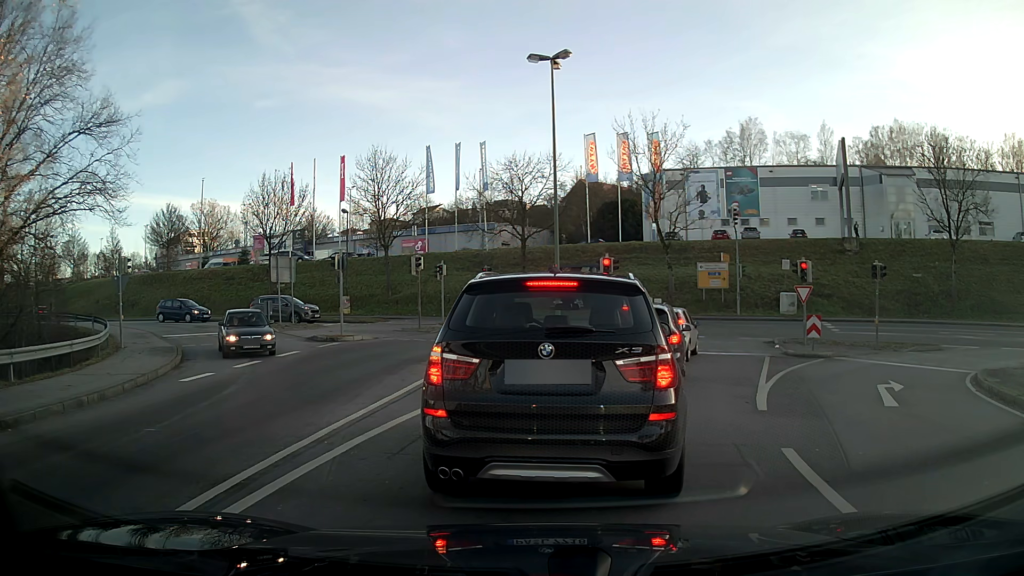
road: primary_link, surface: asphalt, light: Day
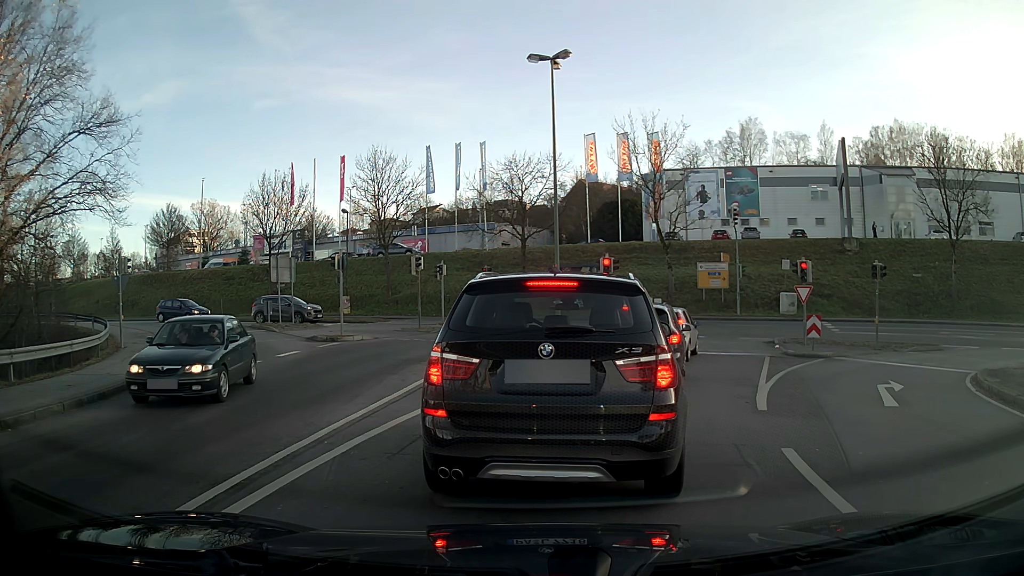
(0.0, 0.0) m; 0°
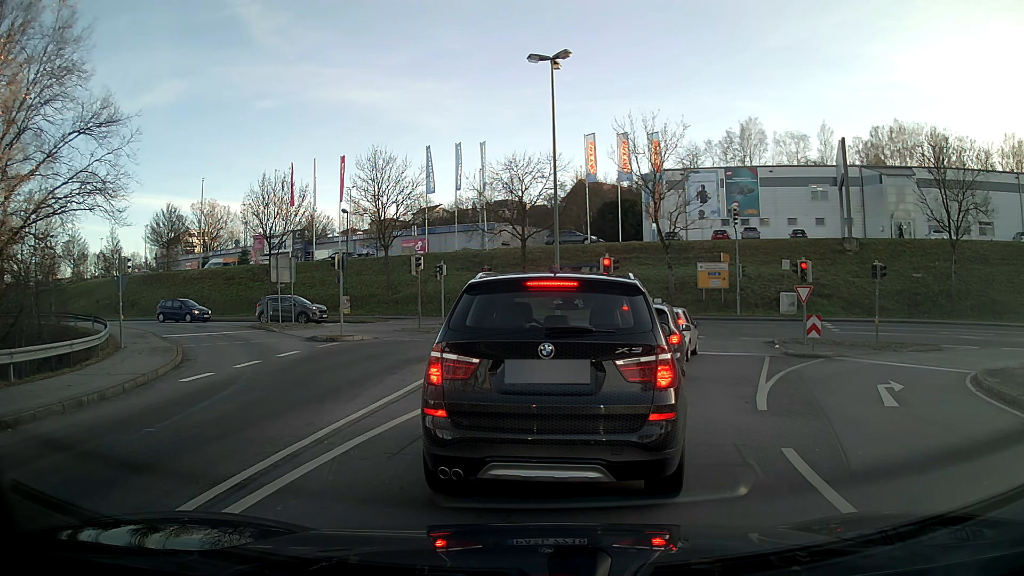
(0.0, 0.0) m; 0°
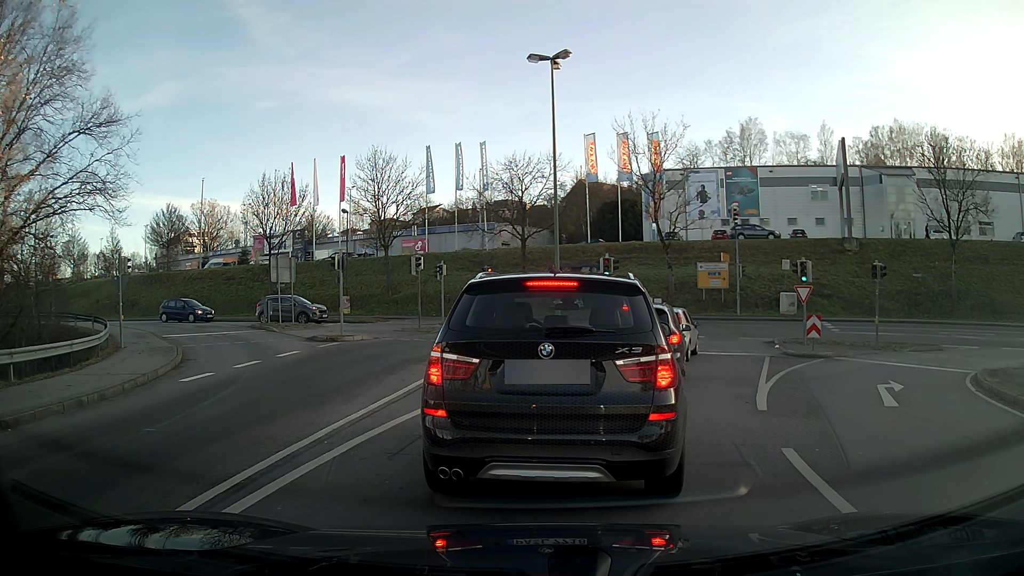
(0.0, 0.0) m; 0°
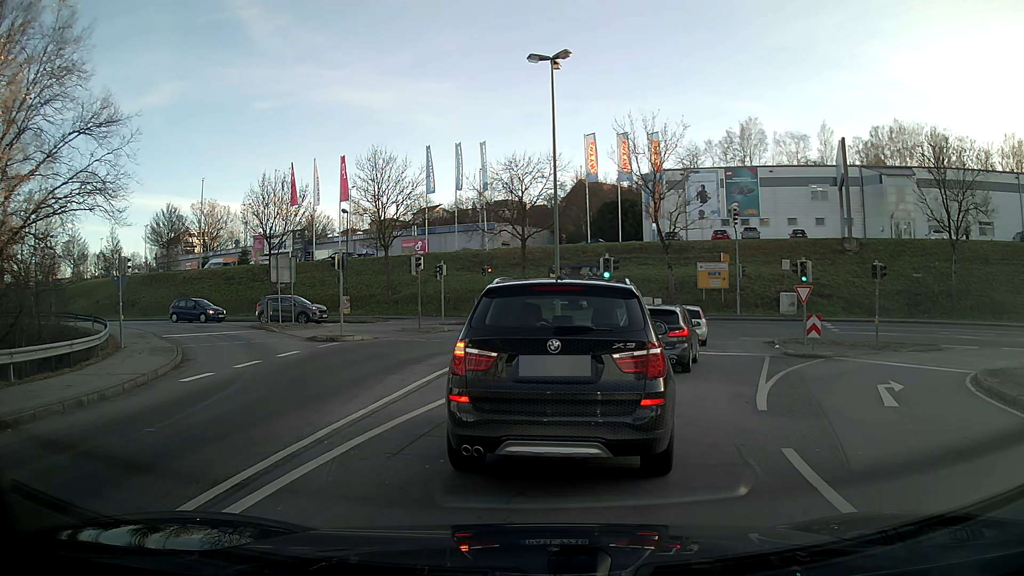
(0.0, 0.0) m; 0°
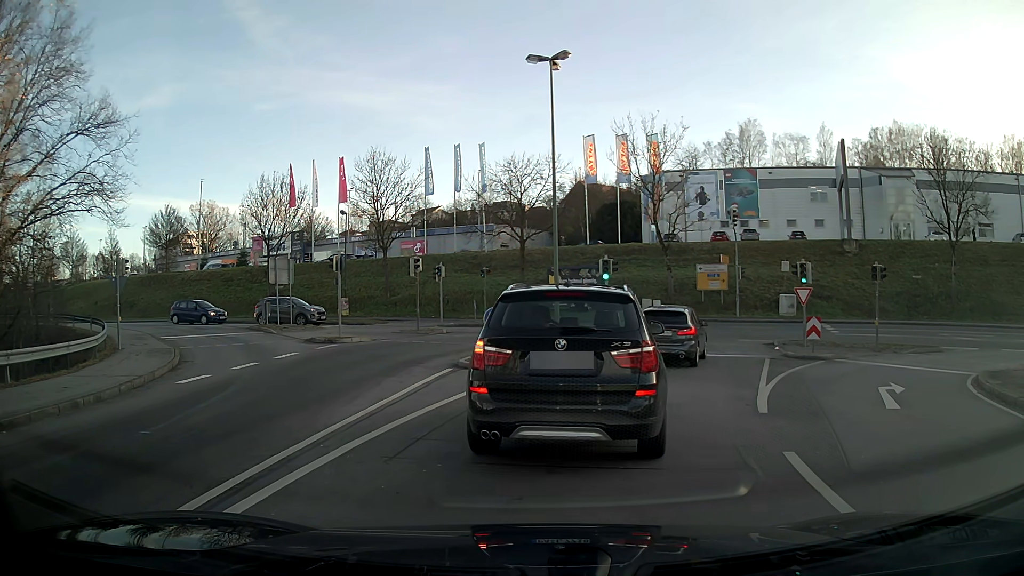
(0.0, +0.1) m; 0°
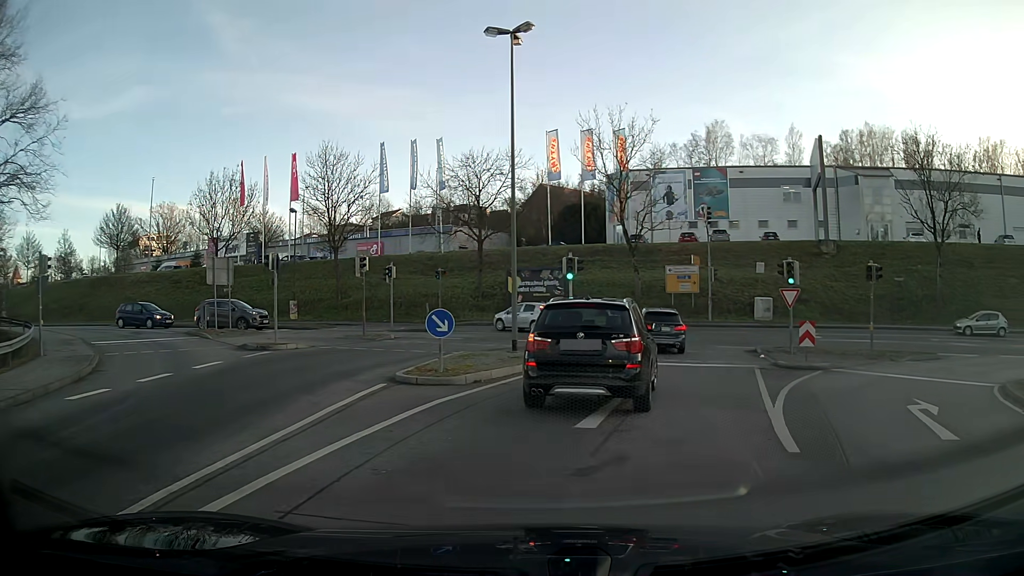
(+0.2, +3.0) m; +5°
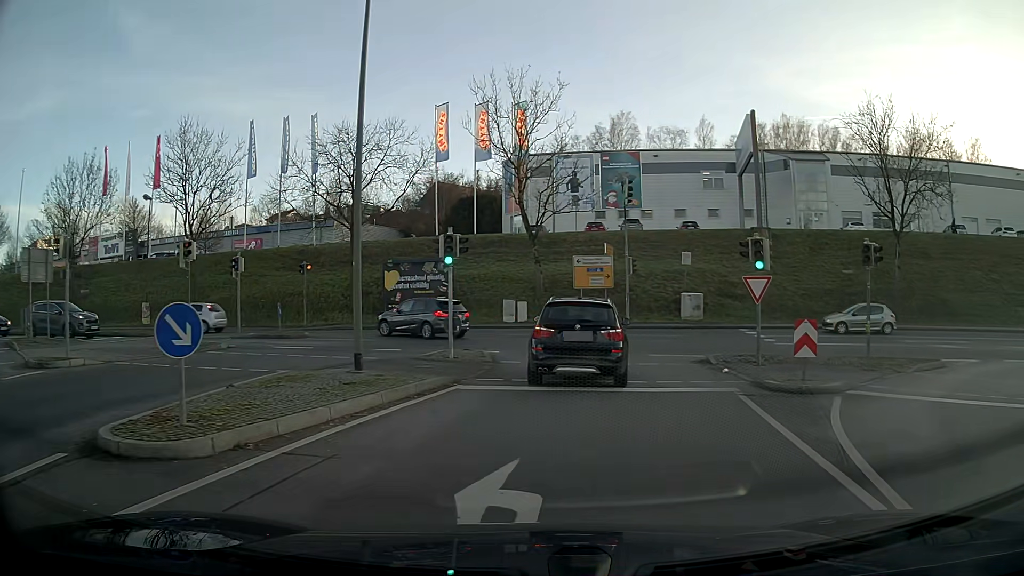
(+0.6, +7.2) m; +9°
